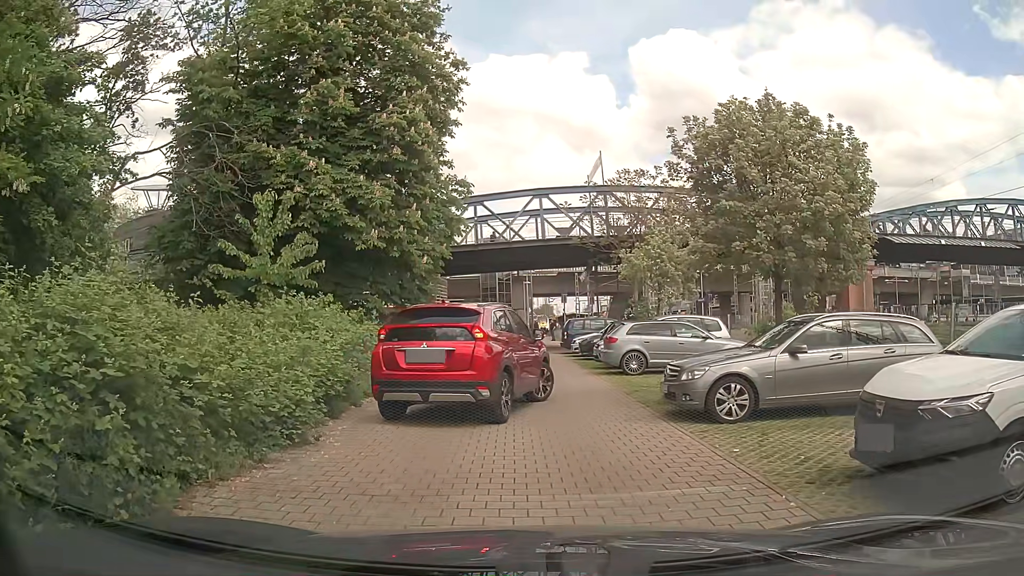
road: service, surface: paving_stones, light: Day
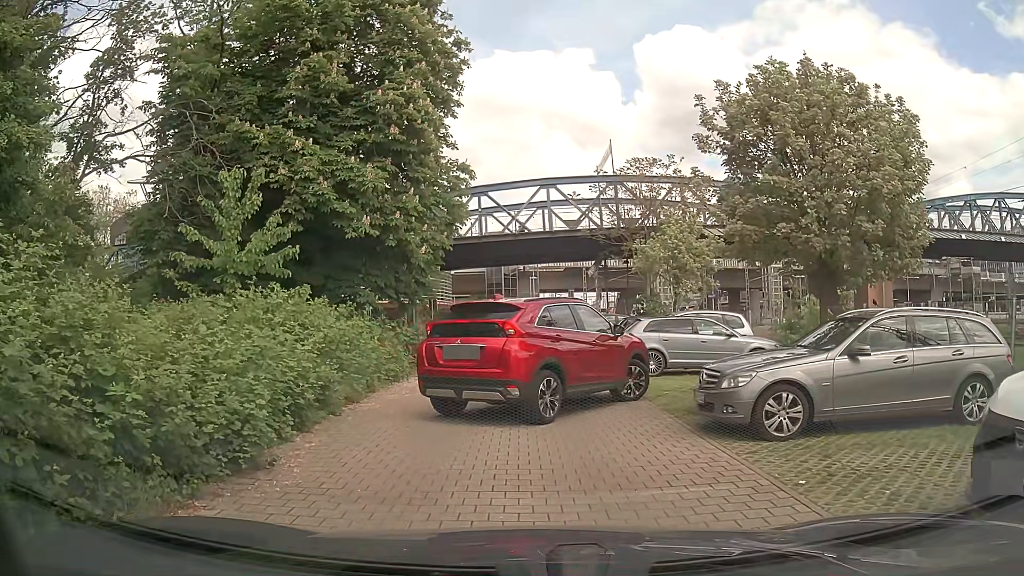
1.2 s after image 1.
(0.0, +1.6) m; +1°
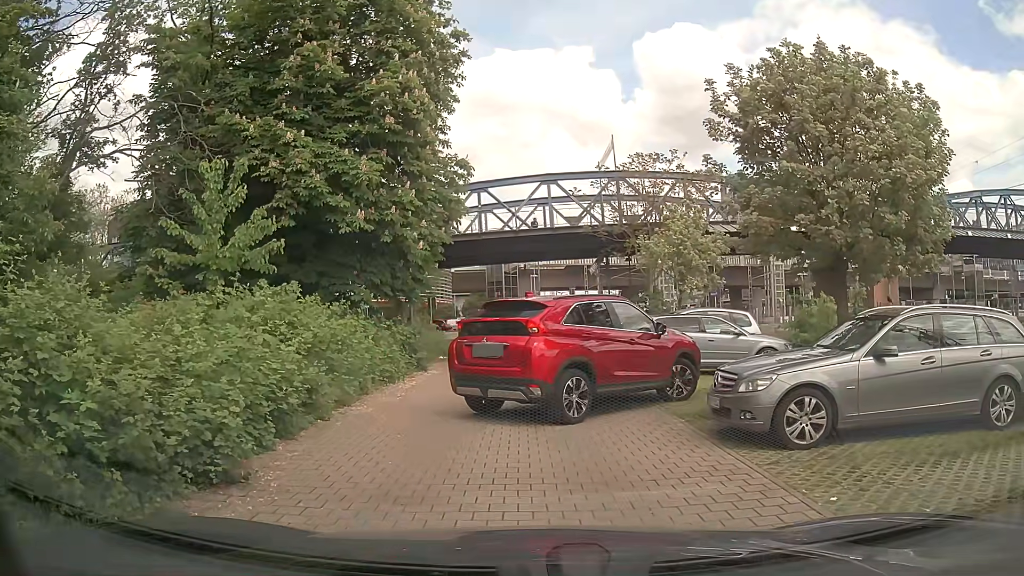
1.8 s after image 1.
(0.0, +0.6) m; 0°
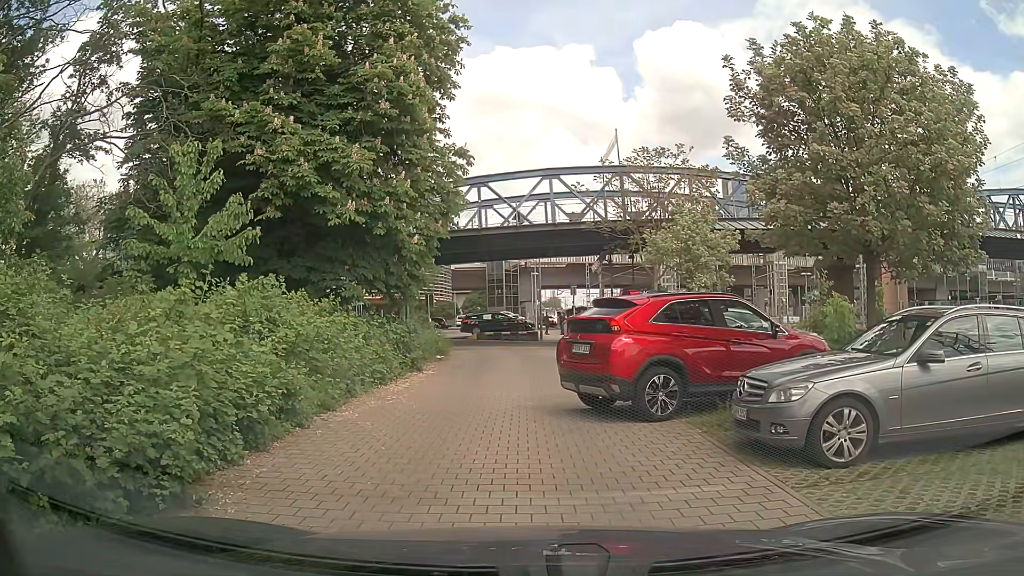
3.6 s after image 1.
(0.0, +0.8) m; 0°
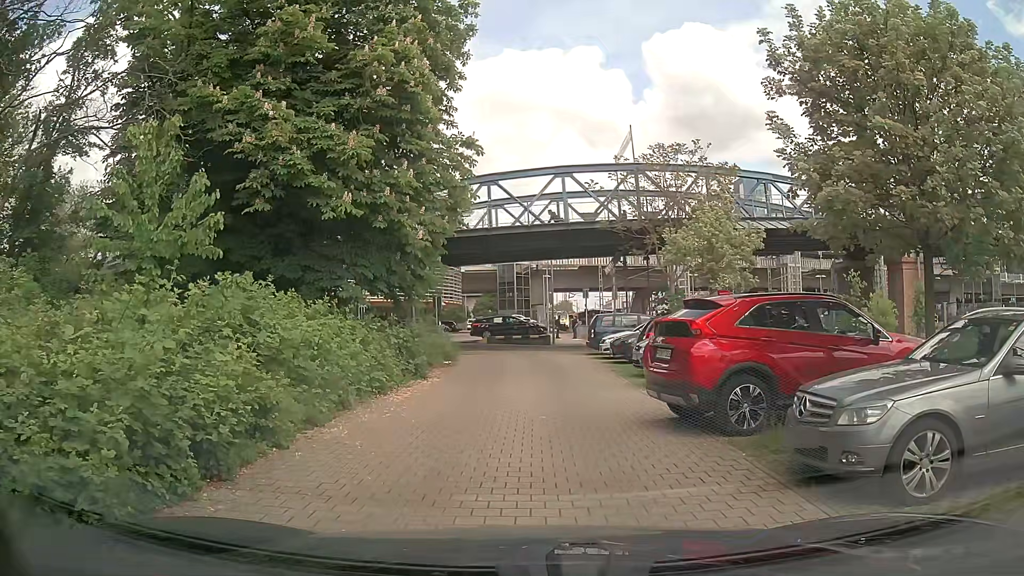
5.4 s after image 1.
(0.0, +1.3) m; 0°
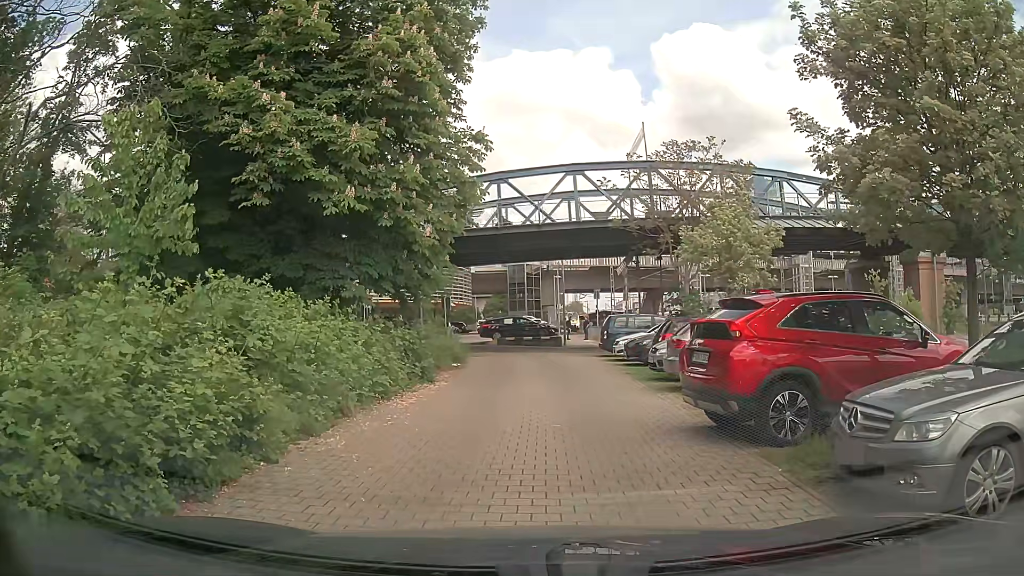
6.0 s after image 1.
(0.0, +0.7) m; 0°
